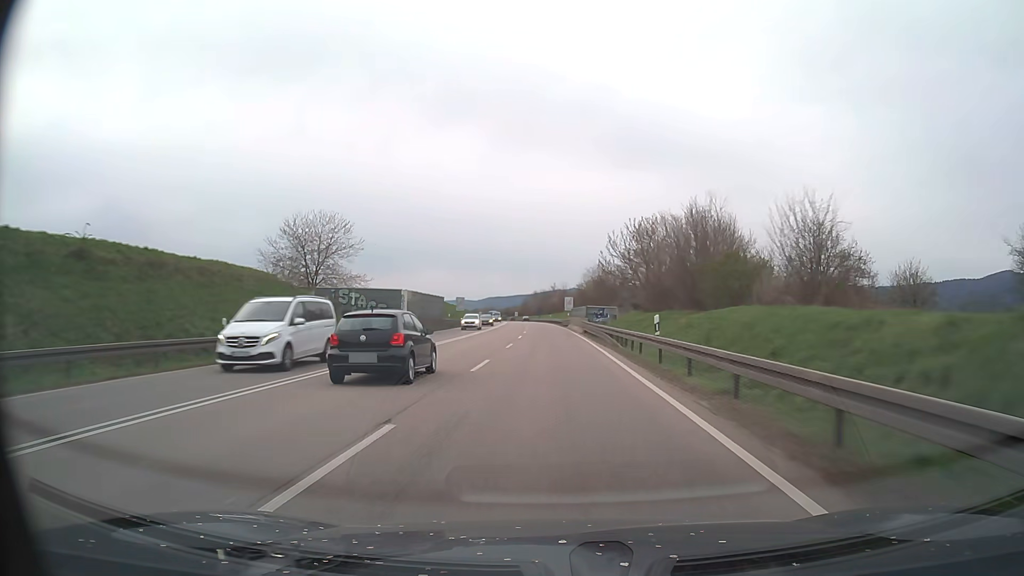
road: trunk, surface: asphalt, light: Day
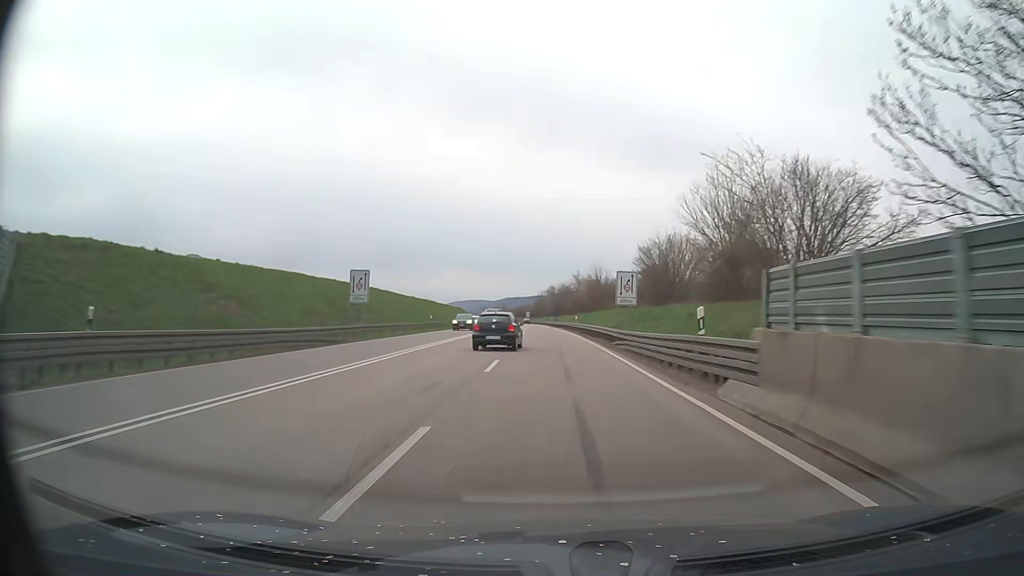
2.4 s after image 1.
(-1.1, +60.1) m; -2°
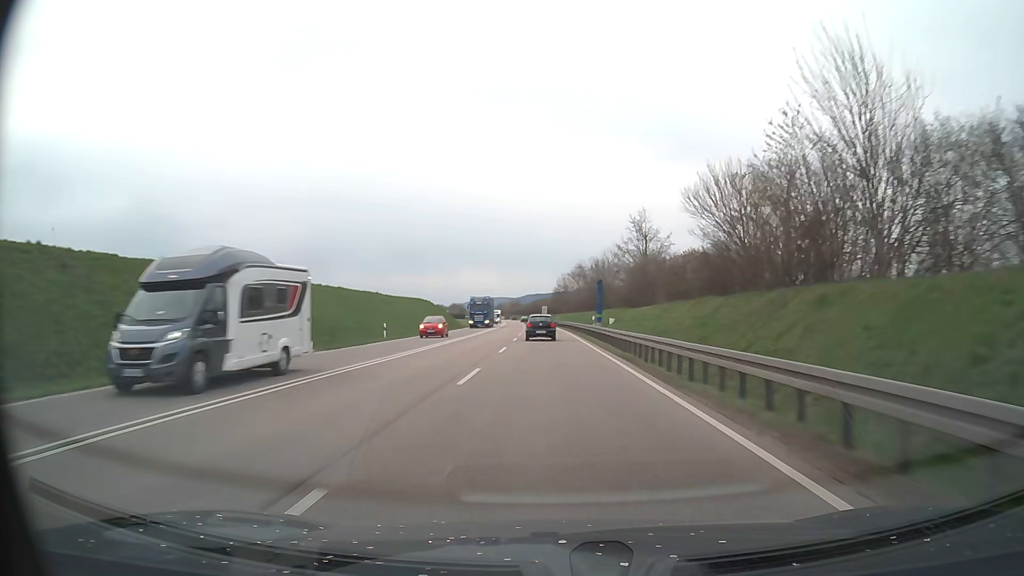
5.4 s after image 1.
(-1.3, +75.1) m; -2°
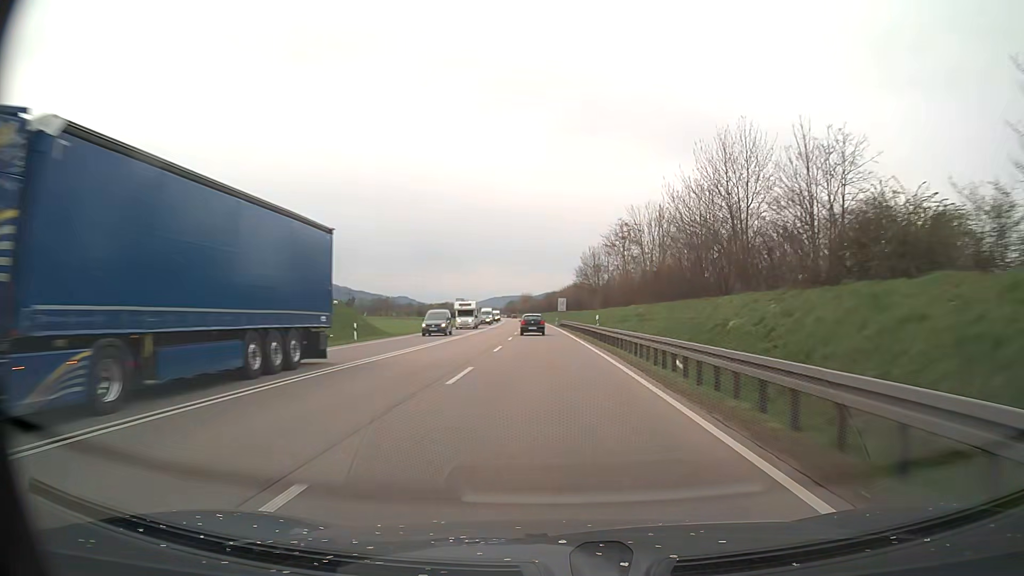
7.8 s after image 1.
(-0.7, +60.2) m; -1°
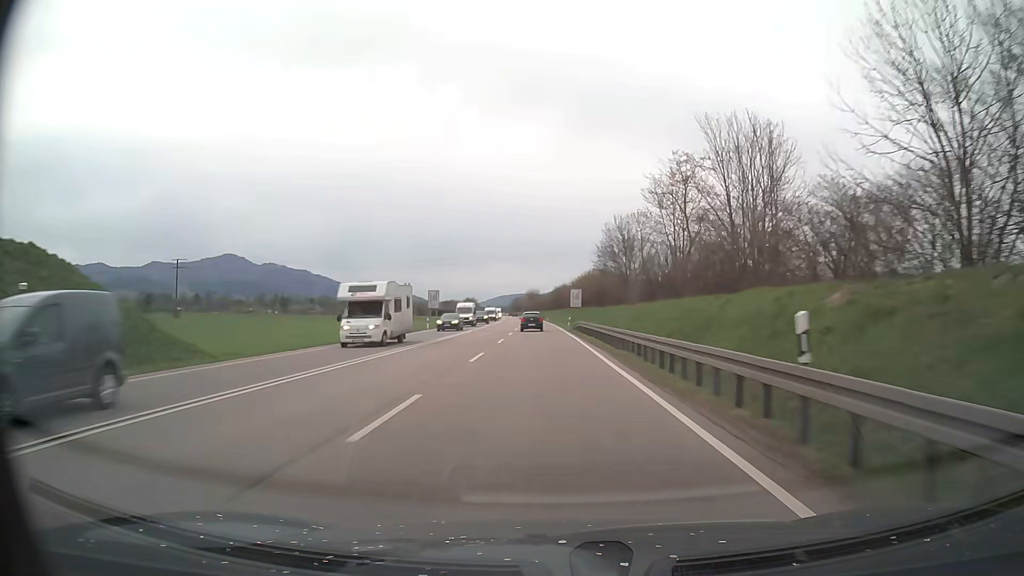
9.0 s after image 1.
(-0.2, +30.1) m; -1°
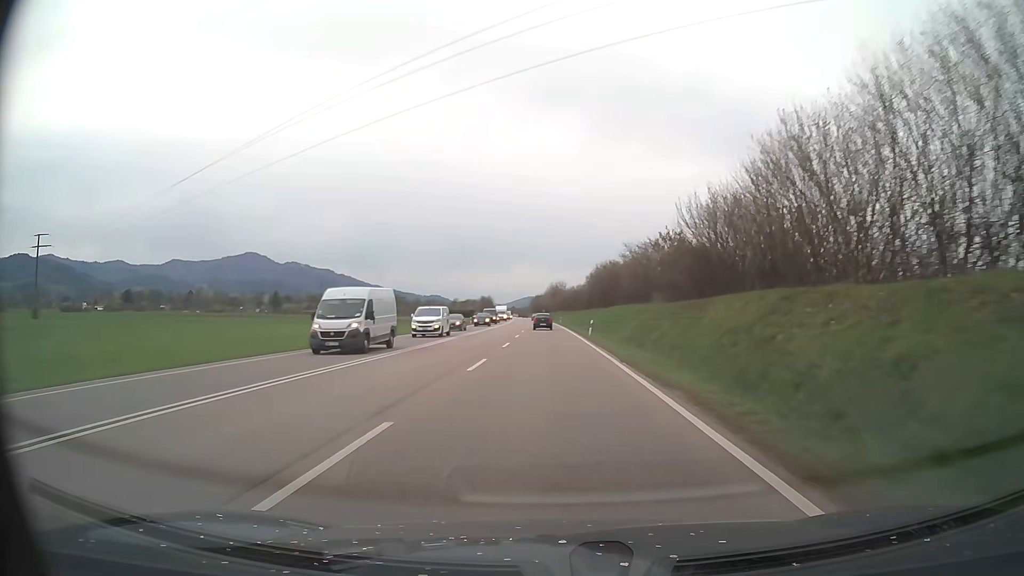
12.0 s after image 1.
(-1.7, +75.0) m; -2°
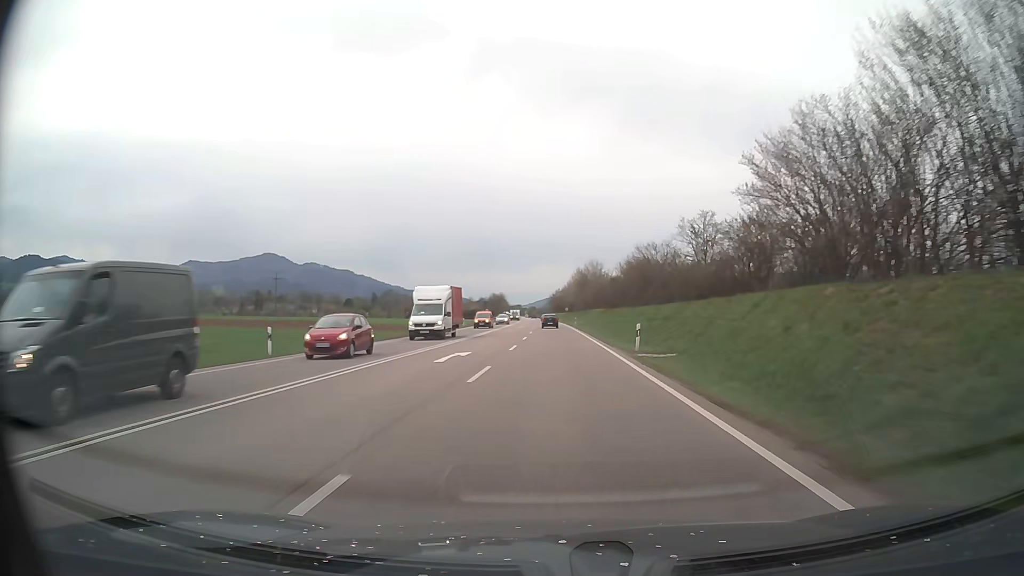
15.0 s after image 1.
(-1.0, +74.9) m; -2°
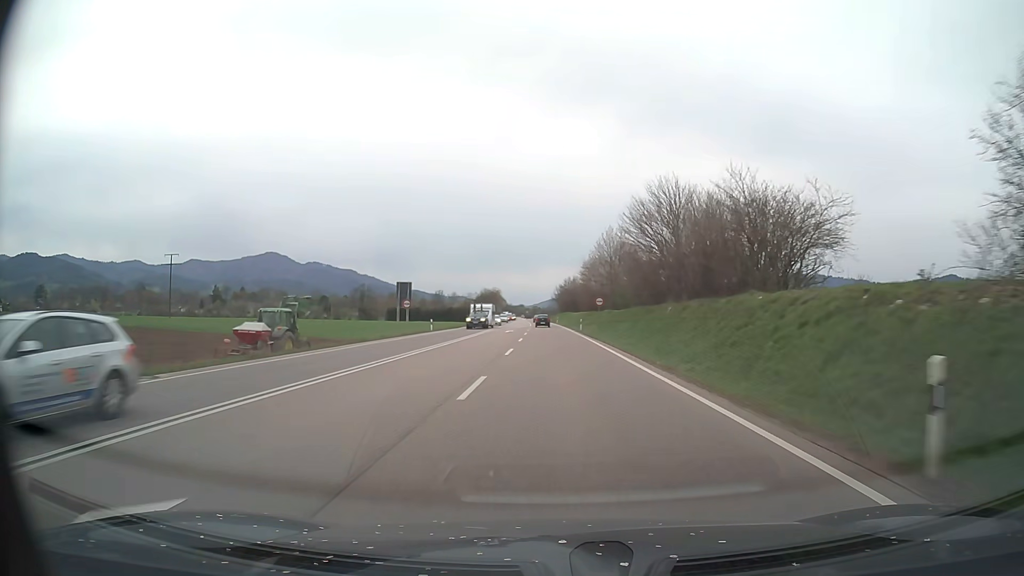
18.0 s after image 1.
(-0.8, +74.9) m; -1°
(0, +10) (0, +20) (0, +30) (0, +40) (0, +50) (0, +60) (0, +70) (-1, +80) (-1, +90) (-1, +100) m
